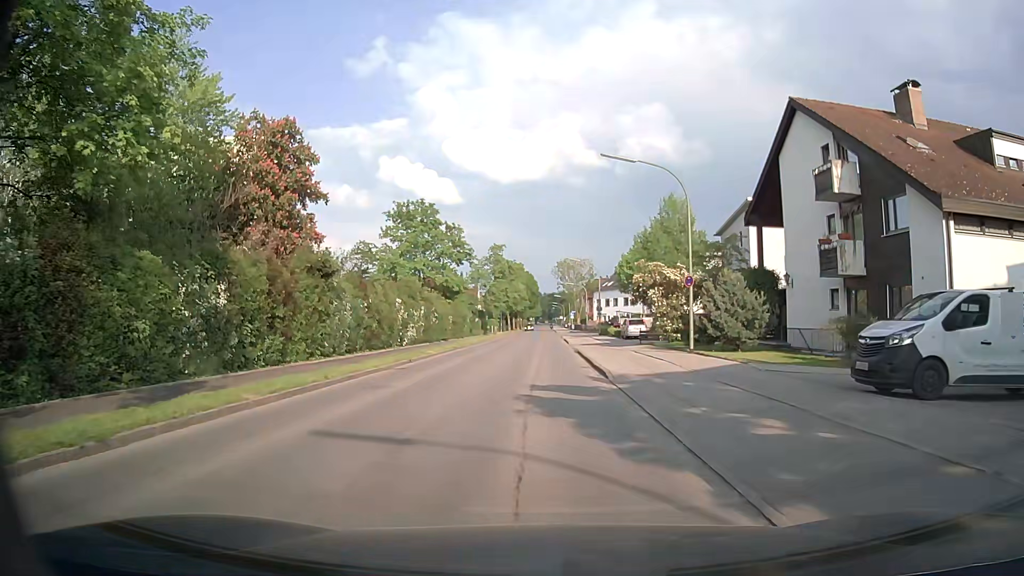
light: Day
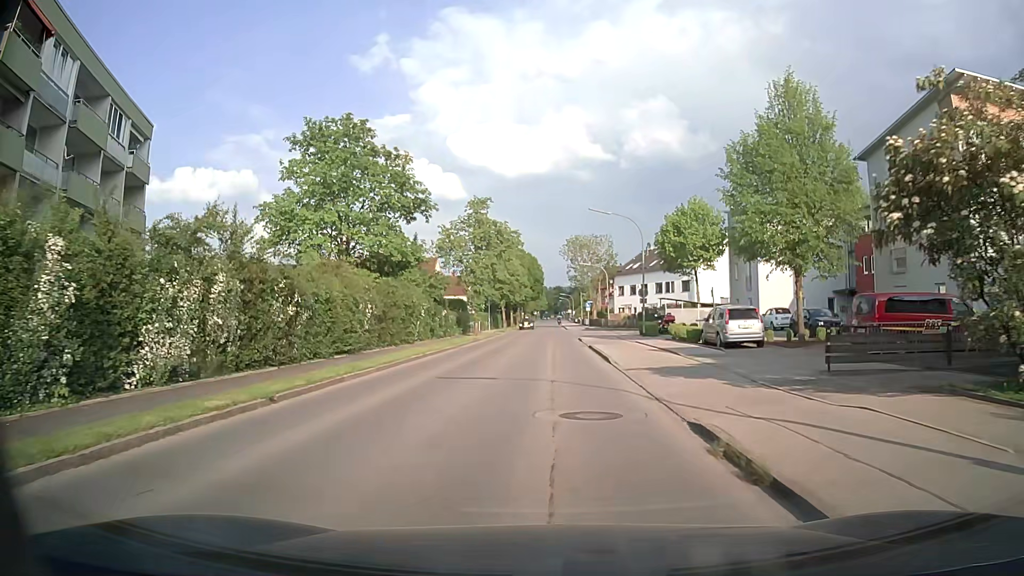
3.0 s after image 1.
(-0.3, +26.5) m; -1°
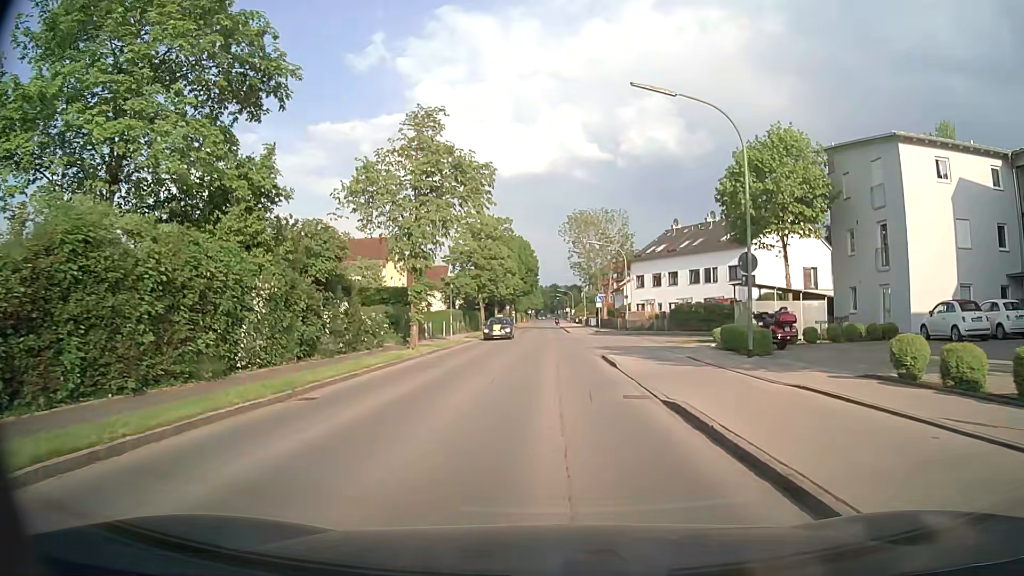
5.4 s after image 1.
(+0.2, +21.7) m; +1°
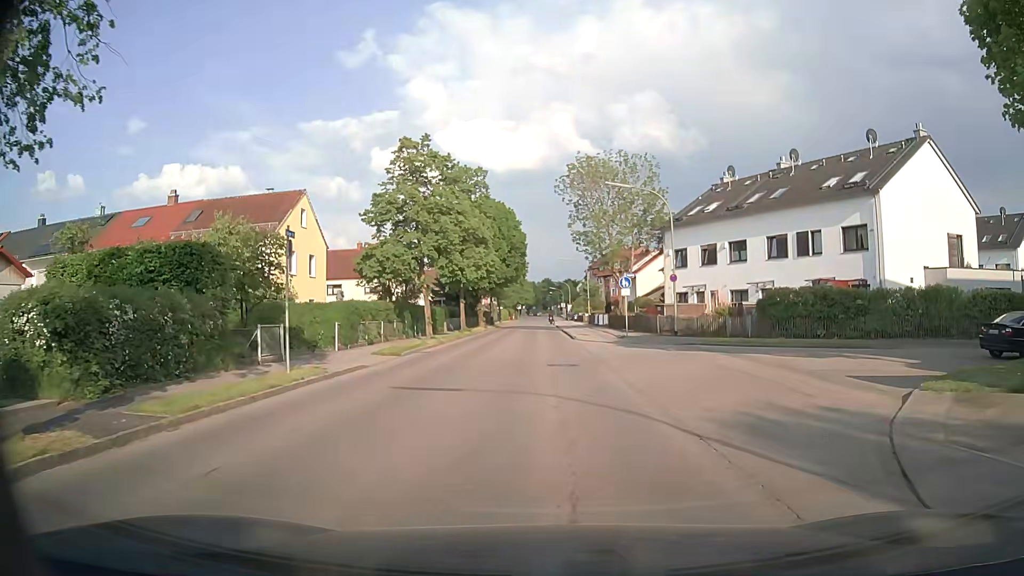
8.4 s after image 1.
(+0.1, +23.3) m; 0°
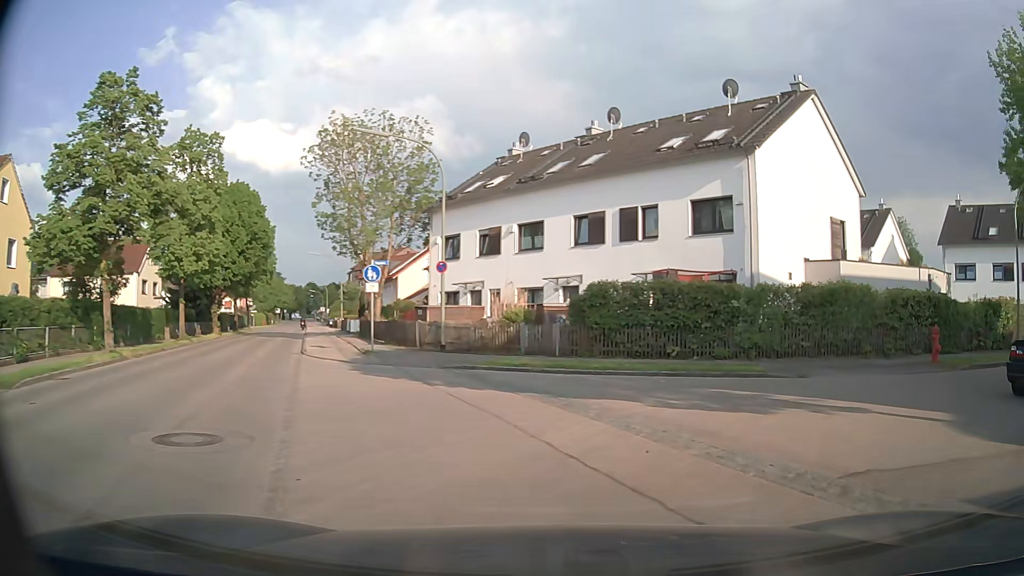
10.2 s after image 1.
(+1.3, +10.1) m; +19°
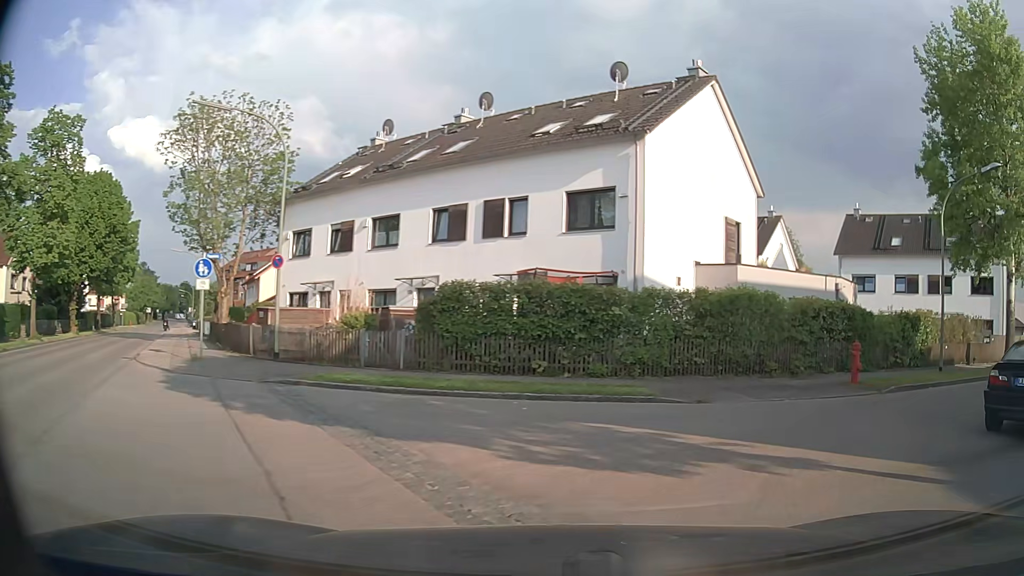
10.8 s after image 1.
(+0.3, +3.1) m; +12°
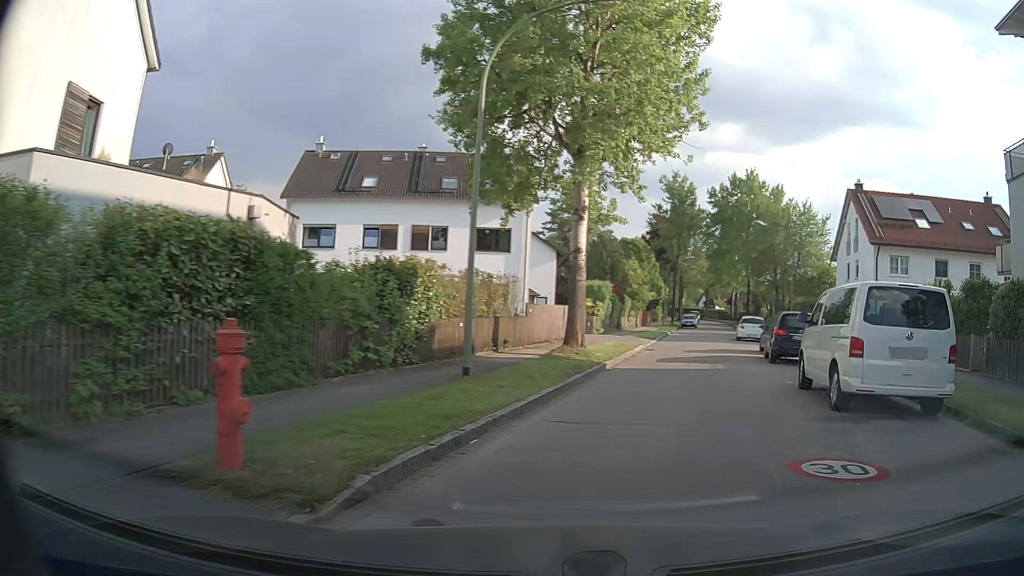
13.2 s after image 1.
(+5.1, +11.6) m; +46°
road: residential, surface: asphalt
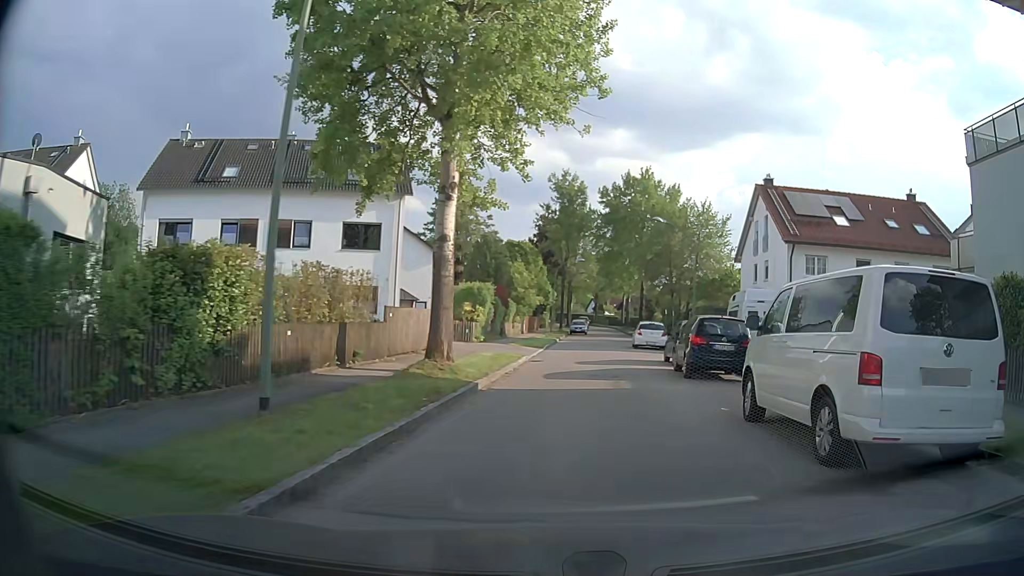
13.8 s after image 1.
(+0.4, +3.9) m; +9°
(+1, +10) (+1, +20) (+2, +30) (+3, +40) (+5, +50) (+6, +60) (+7, +70) (+8, +80) (+8, +90) (+9, +100) m
